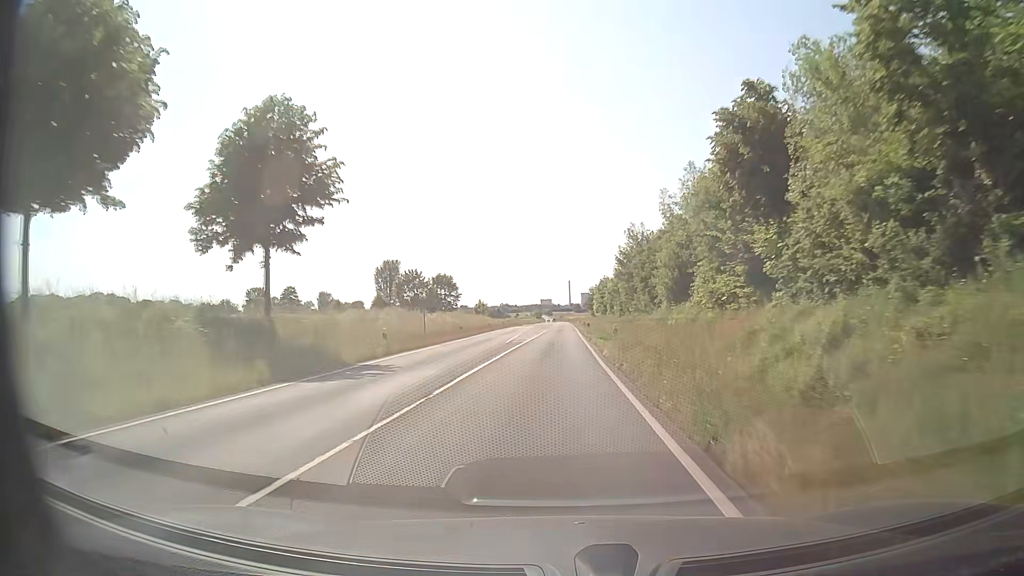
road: secondary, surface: asphalt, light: Day
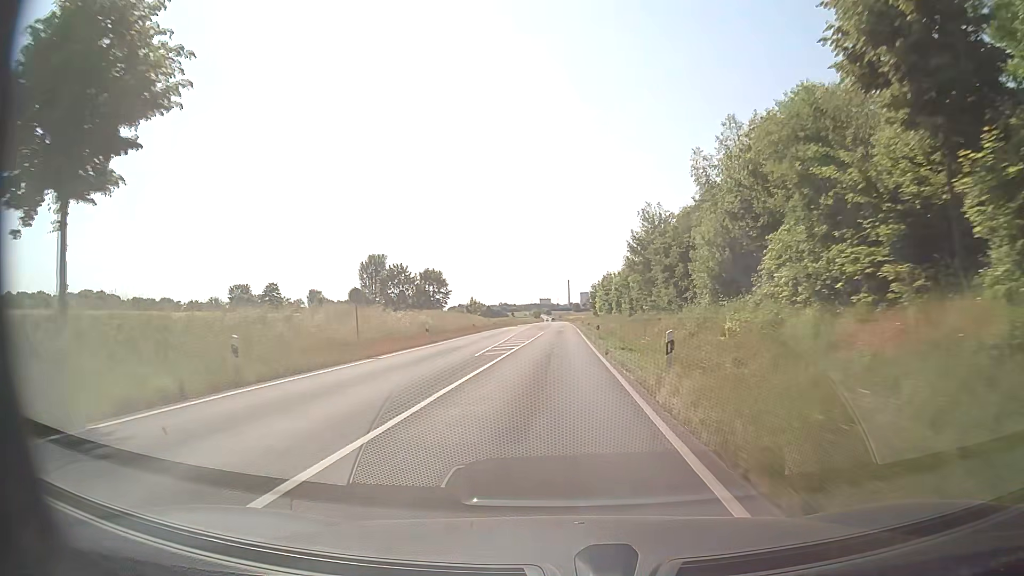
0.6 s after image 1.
(-0.1, +13.0) m; 0°
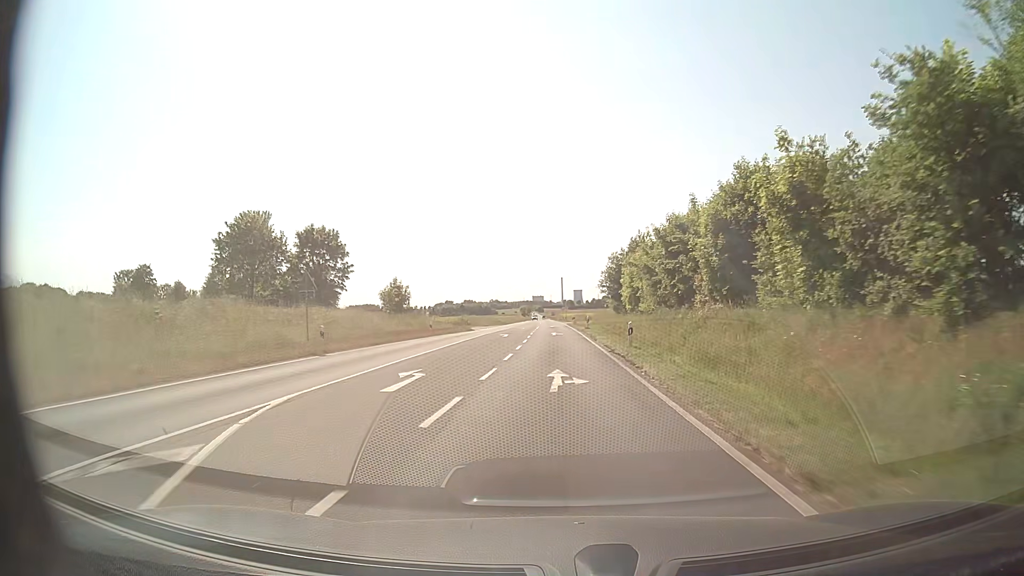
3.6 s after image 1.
(+0.1, +63.5) m; +1°
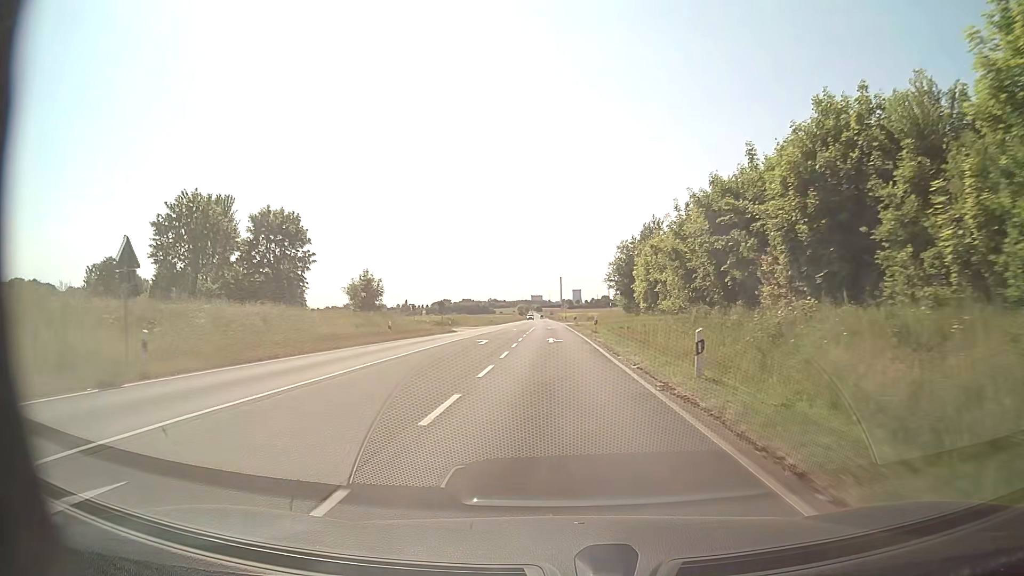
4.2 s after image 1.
(0.0, +12.1) m; 0°
(0, +10) (0, +20) (0, +30) (0, +40) (0, +50) (0, +60) (-1, +70) (-1, +80) (-1, +90) (-1, +100) m
